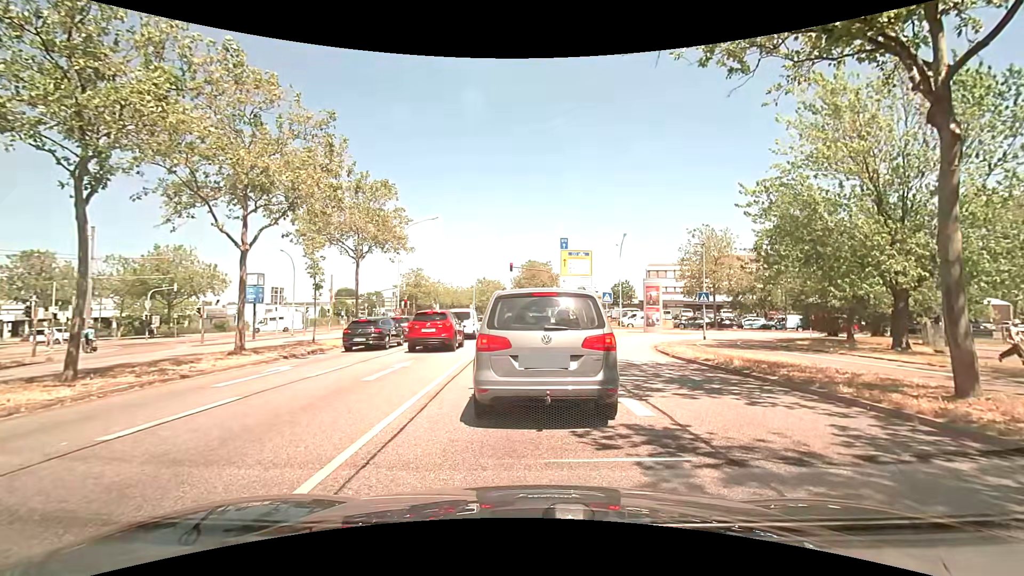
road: primary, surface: asphalt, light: Day
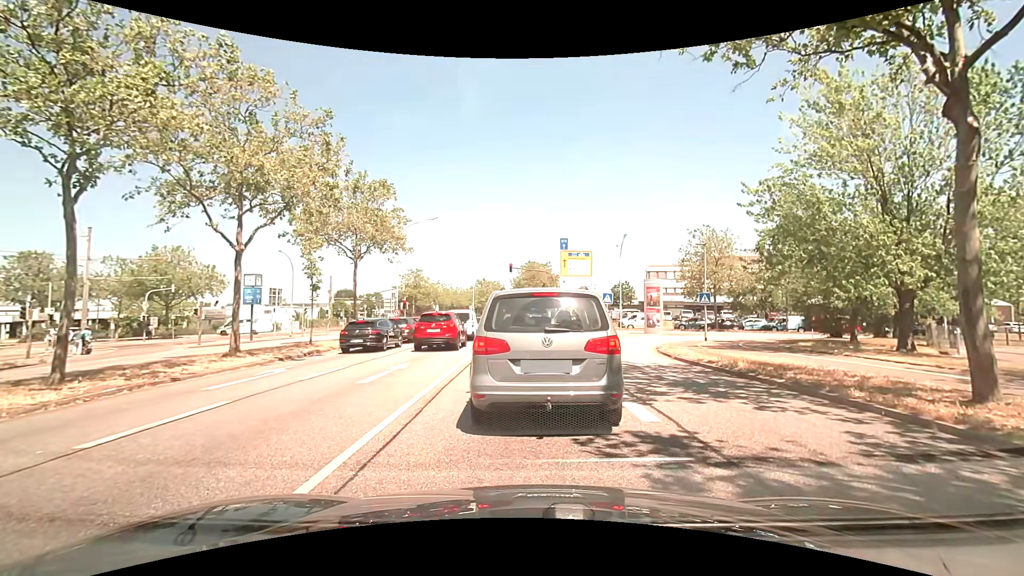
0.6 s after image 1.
(0.0, +0.3) m; 0°
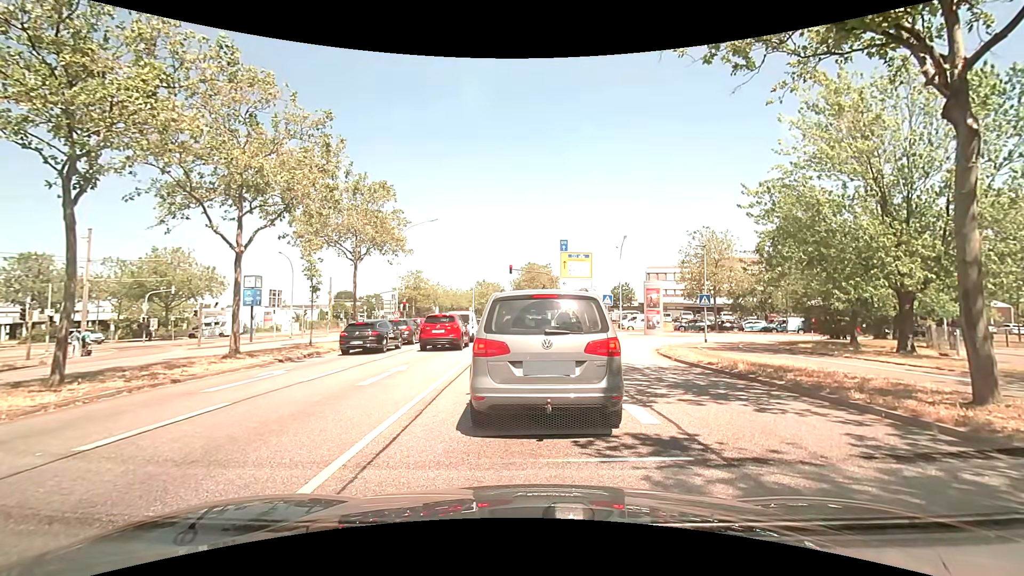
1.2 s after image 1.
(0.0, +0.1) m; 0°
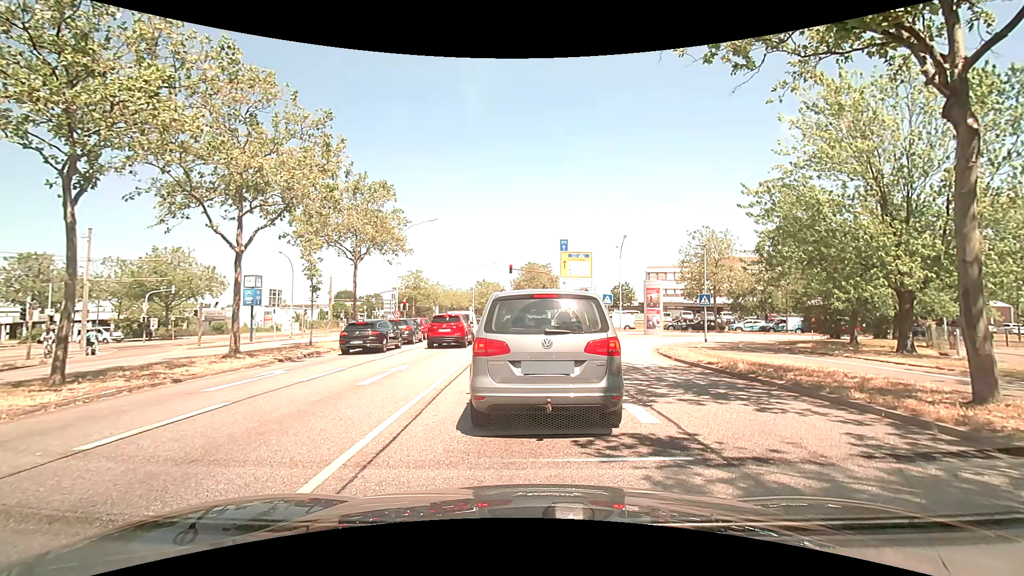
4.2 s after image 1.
(0.0, +0.1) m; 0°
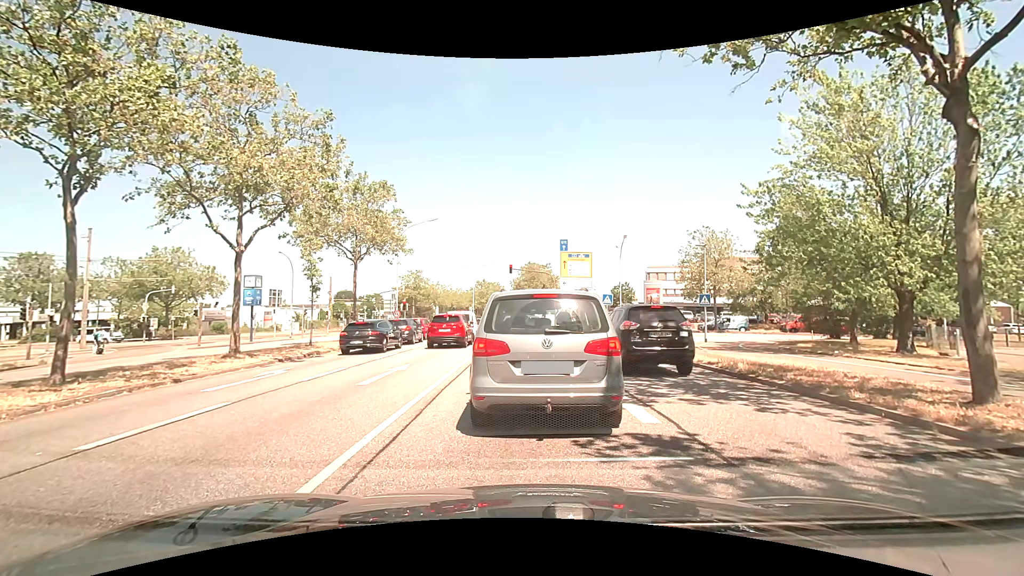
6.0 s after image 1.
(0.0, 0.0) m; 0°
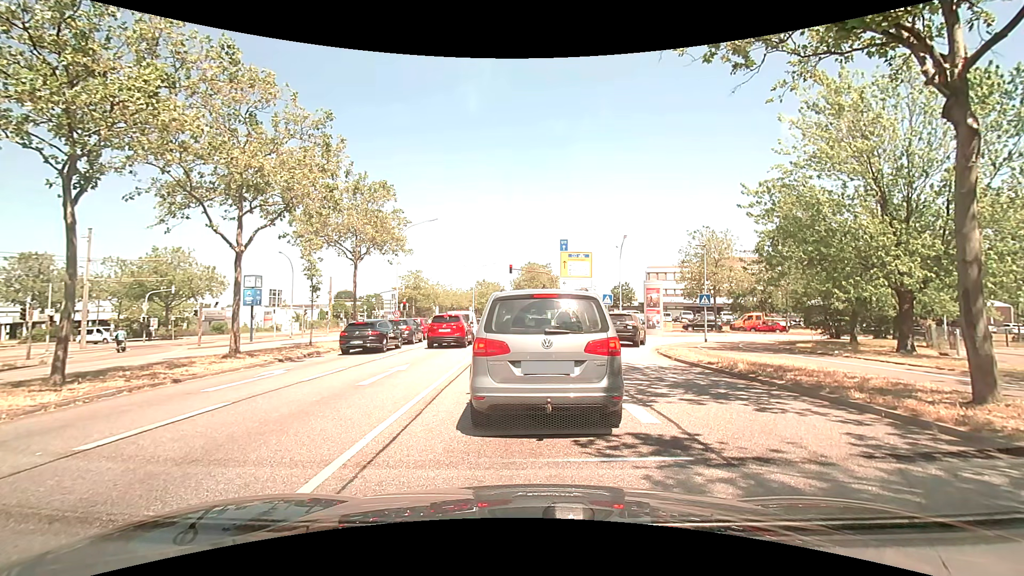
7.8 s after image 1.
(0.0, 0.0) m; 0°
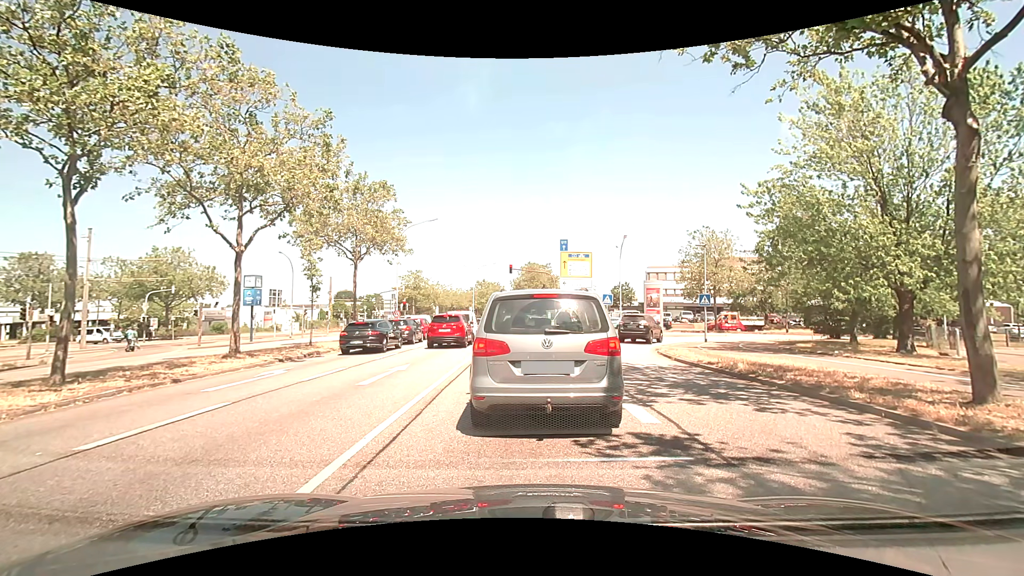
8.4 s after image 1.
(0.0, 0.0) m; 0°
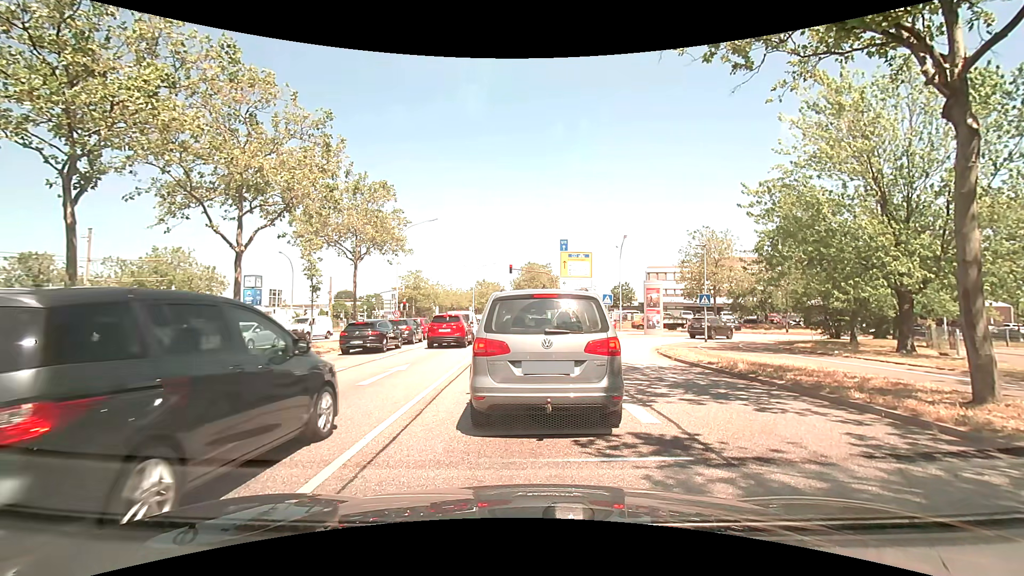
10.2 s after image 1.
(0.0, 0.0) m; 0°
(+1, +10) (+1, +20) (+1, +30) (+2, +40) (+2, +50) (+3, +60) (+3, +70) (+4, +80) (+4, +90) (+4, +100) m
